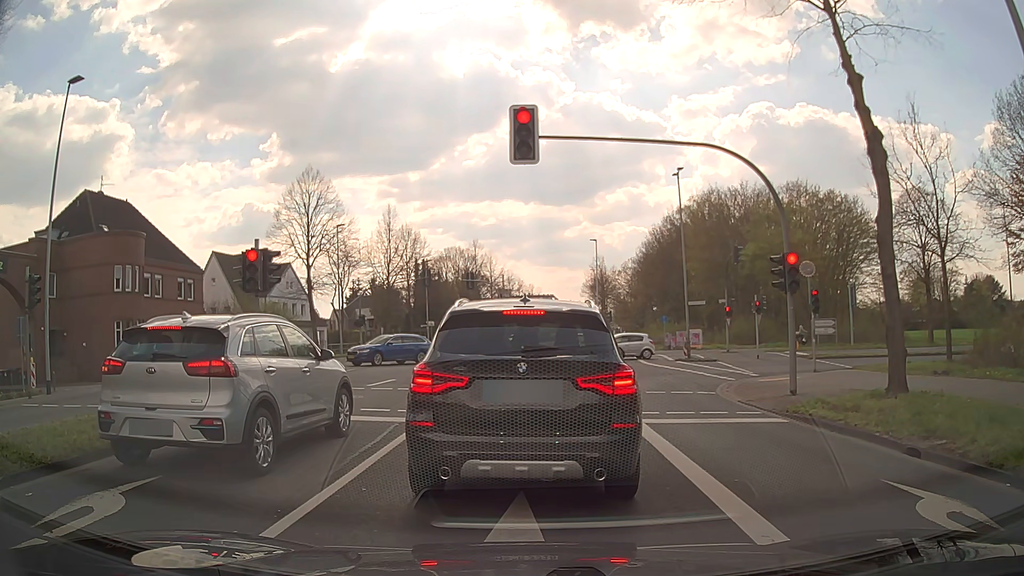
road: secondary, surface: asphalt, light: Day
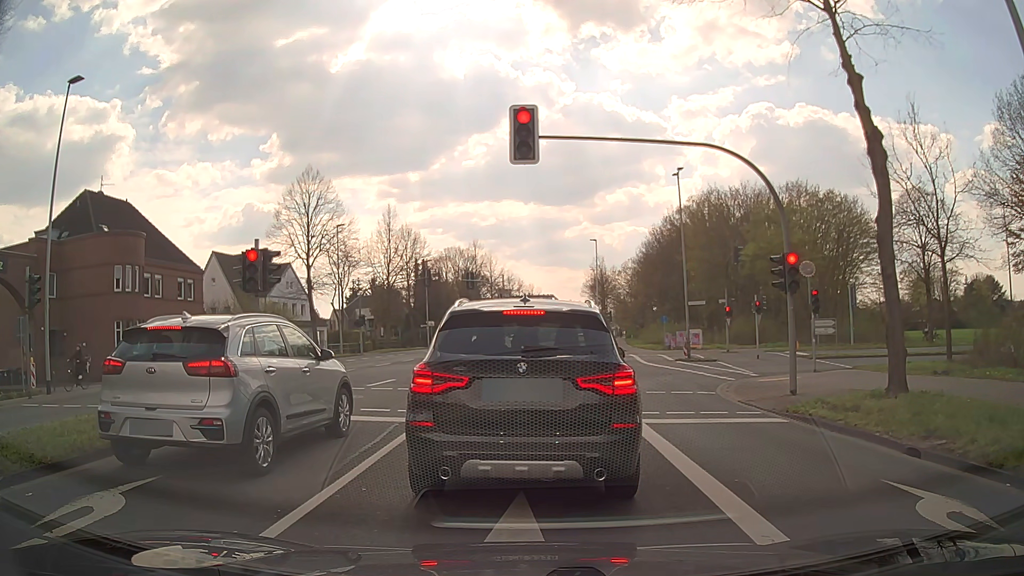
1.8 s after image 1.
(0.0, 0.0) m; 0°
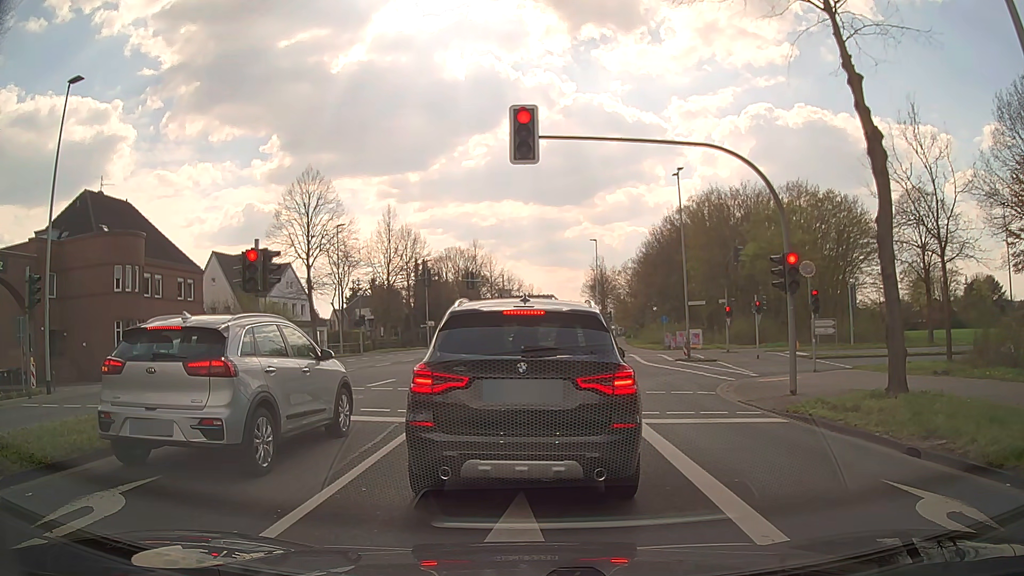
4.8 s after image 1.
(0.0, 0.0) m; 0°
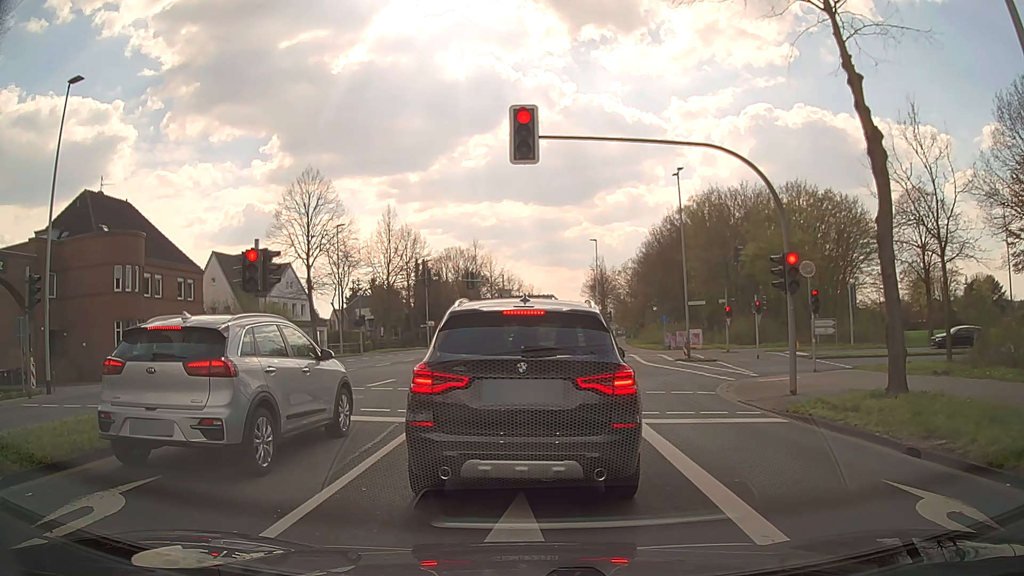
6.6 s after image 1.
(0.0, 0.0) m; 0°
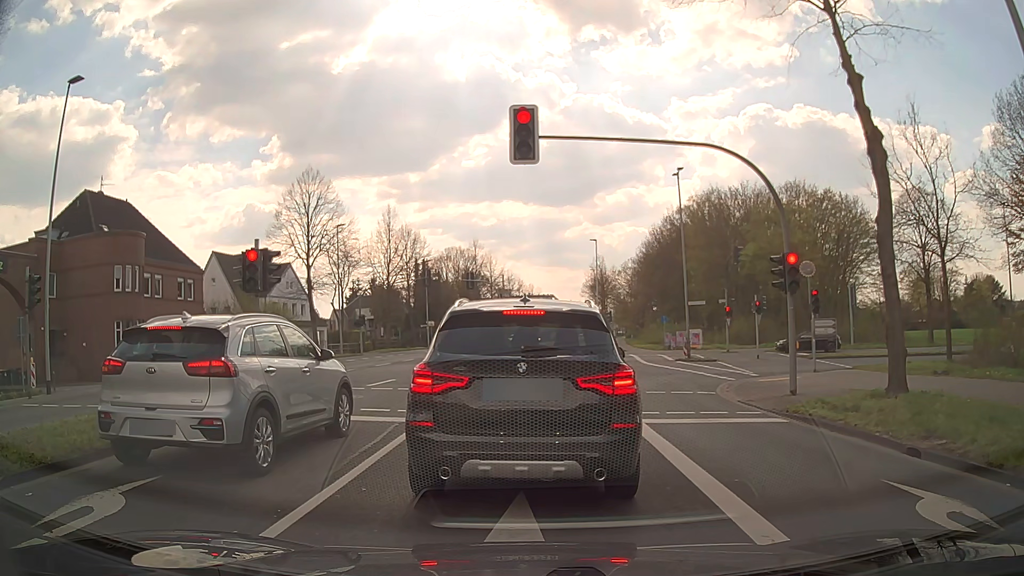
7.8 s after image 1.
(0.0, 0.0) m; 0°
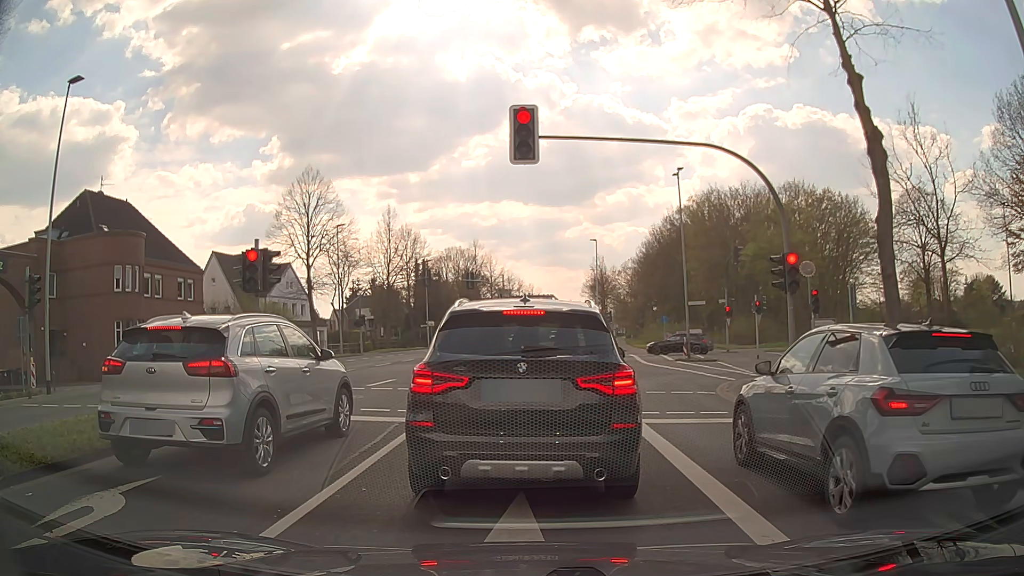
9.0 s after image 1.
(0.0, 0.0) m; 0°
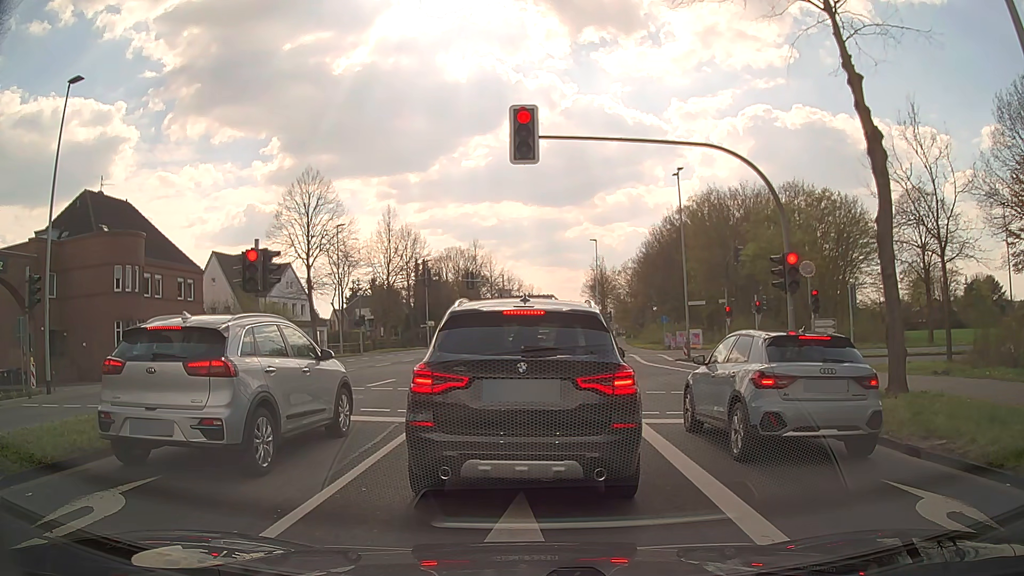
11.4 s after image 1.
(0.0, 0.0) m; 0°
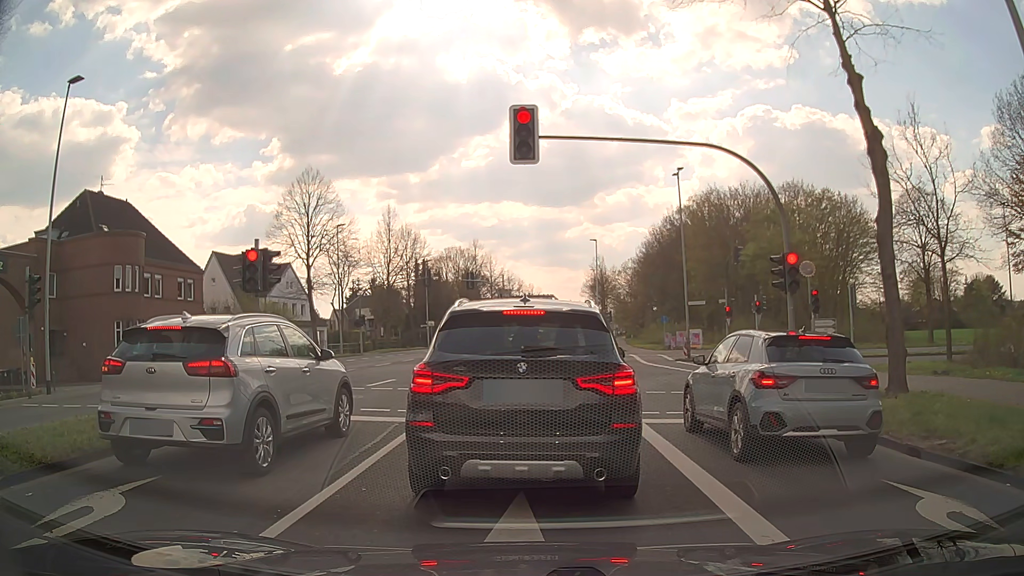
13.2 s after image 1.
(0.0, 0.0) m; 0°
(0, +10) (0, +20) (0, +30) (+1, +40) (+2, +50) (+3, +60) (+4, +70) (+4, +80) (+5, +90) (+6, +100) m
